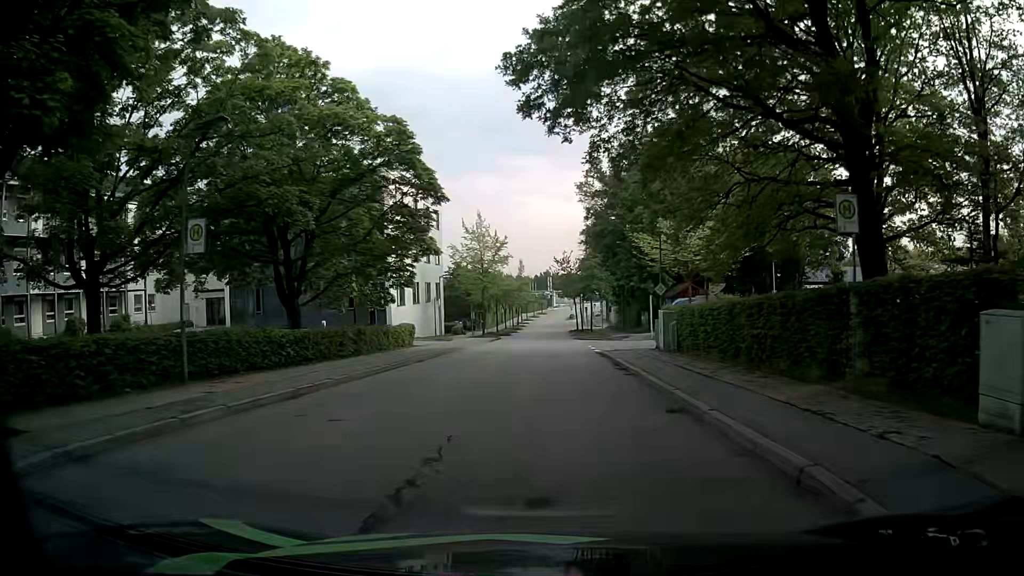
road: residential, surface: asphalt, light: Day
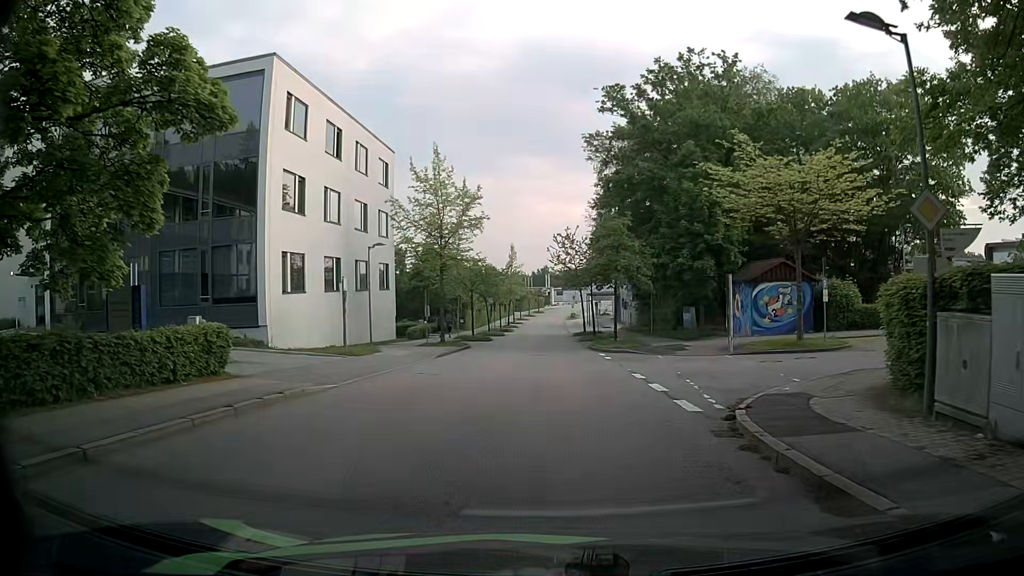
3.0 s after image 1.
(-0.1, +21.2) m; +2°
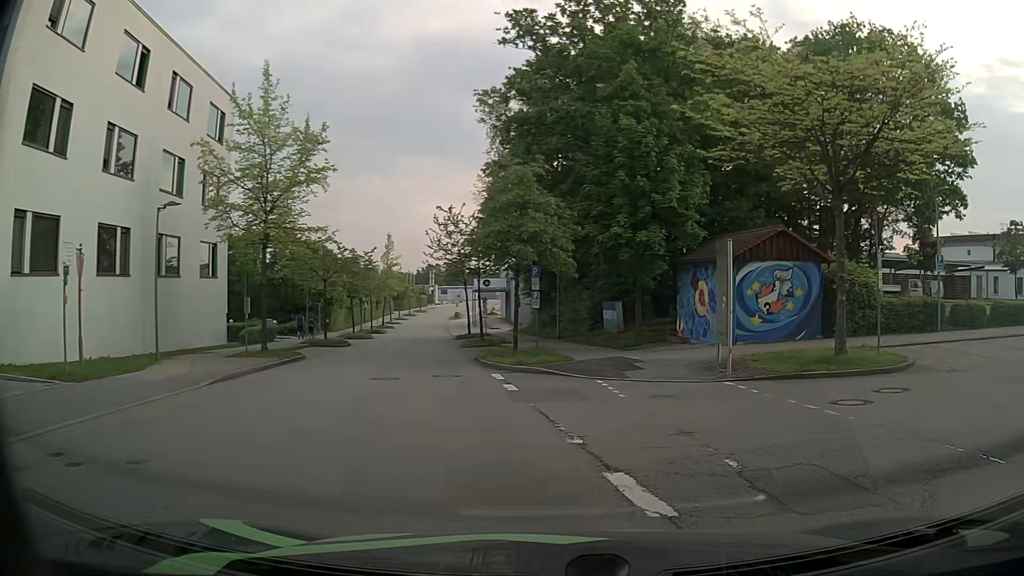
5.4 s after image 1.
(0.0, +11.6) m; +7°
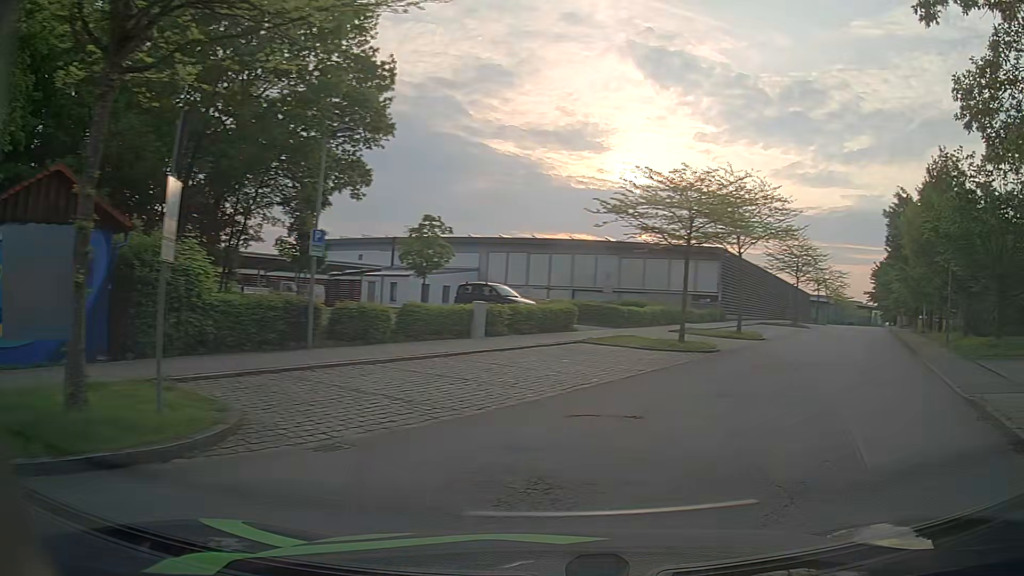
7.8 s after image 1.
(+3.9, +8.3) m; +53°
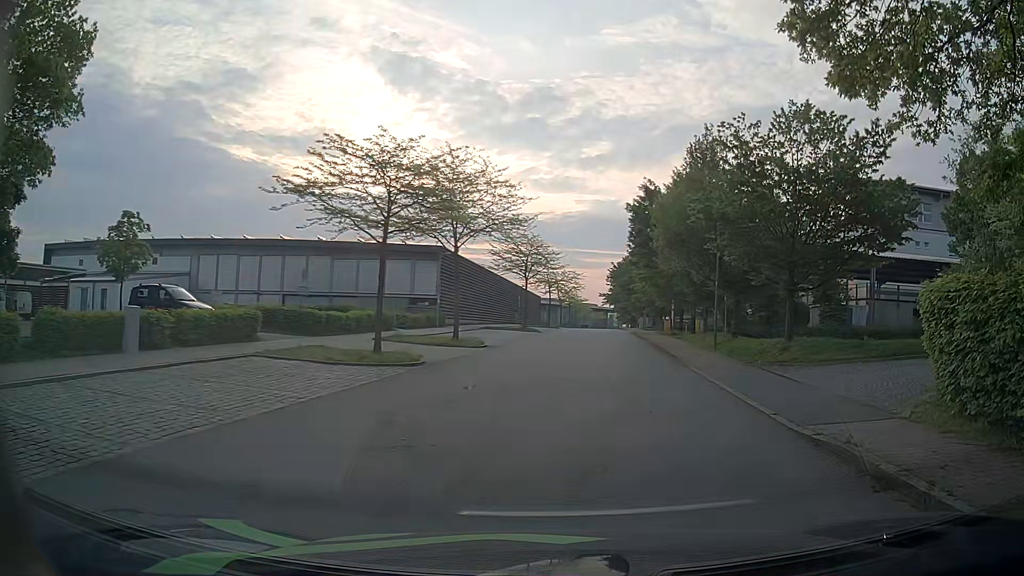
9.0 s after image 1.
(+1.1, +4.6) m; +22°
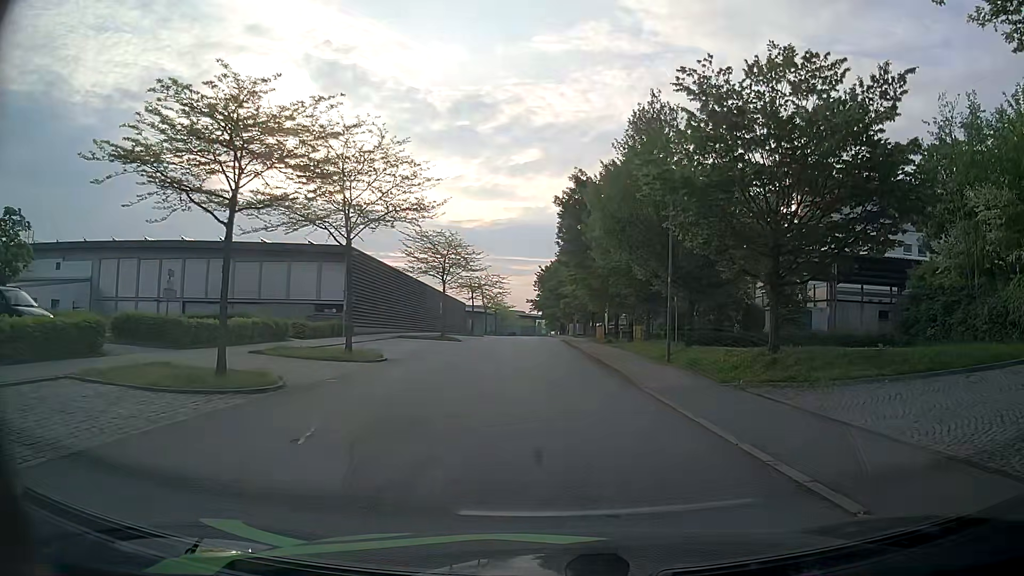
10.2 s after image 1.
(+0.5, +5.3) m; +8°
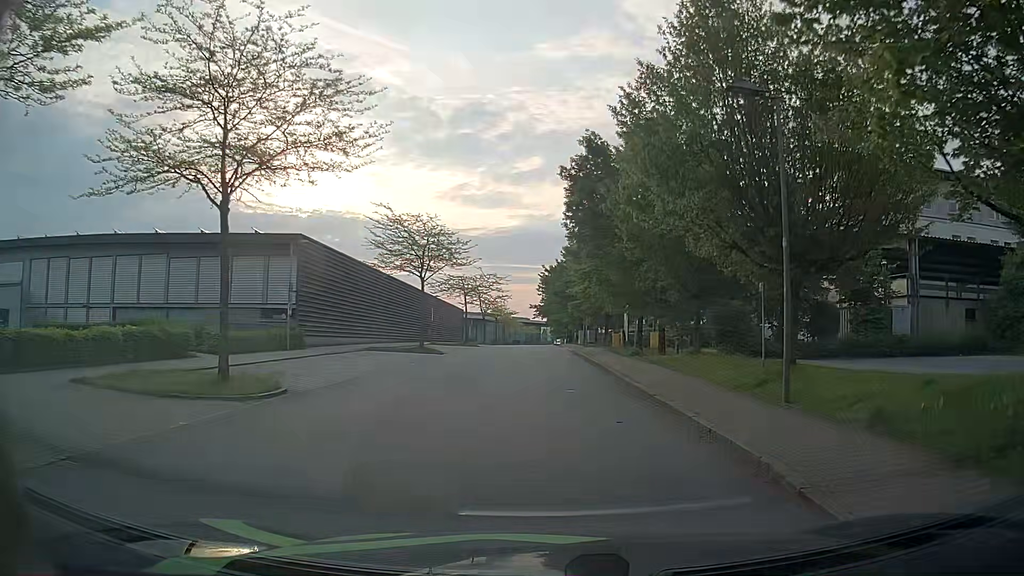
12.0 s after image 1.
(-0.1, +10.0) m; -1°
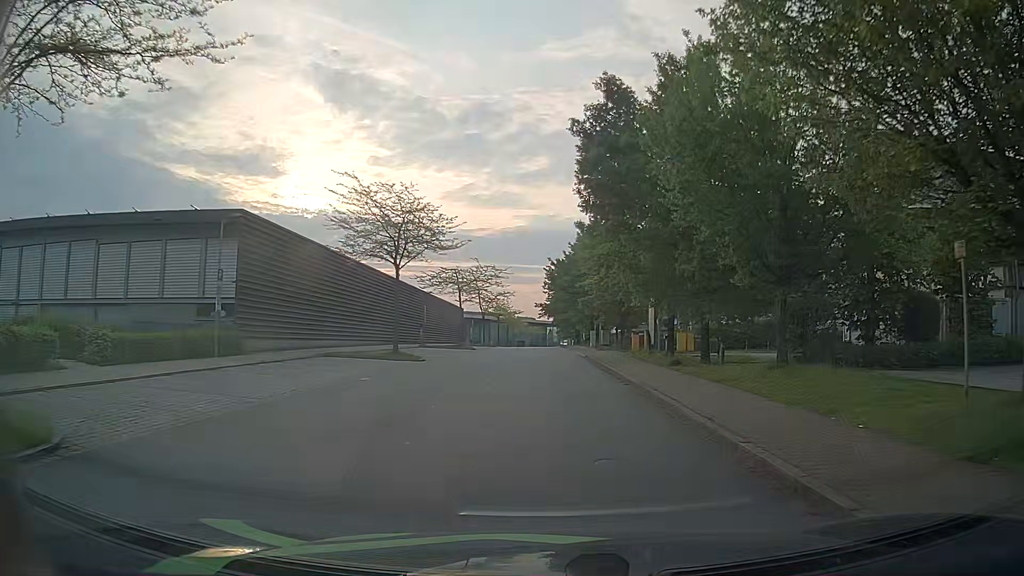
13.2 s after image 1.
(0.0, +8.0) m; 0°
(0, +10) (0, +20) (0, +30) (0, +40) (0, +50) (0, +60) (-1, +70) (-1, +80) (-1, +90) (-1, +100) m
